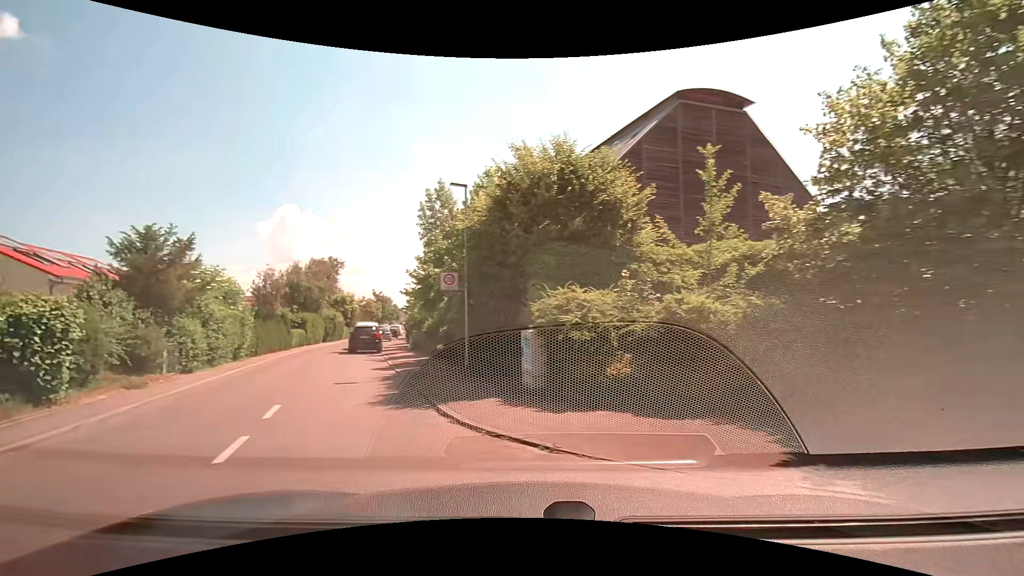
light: Day
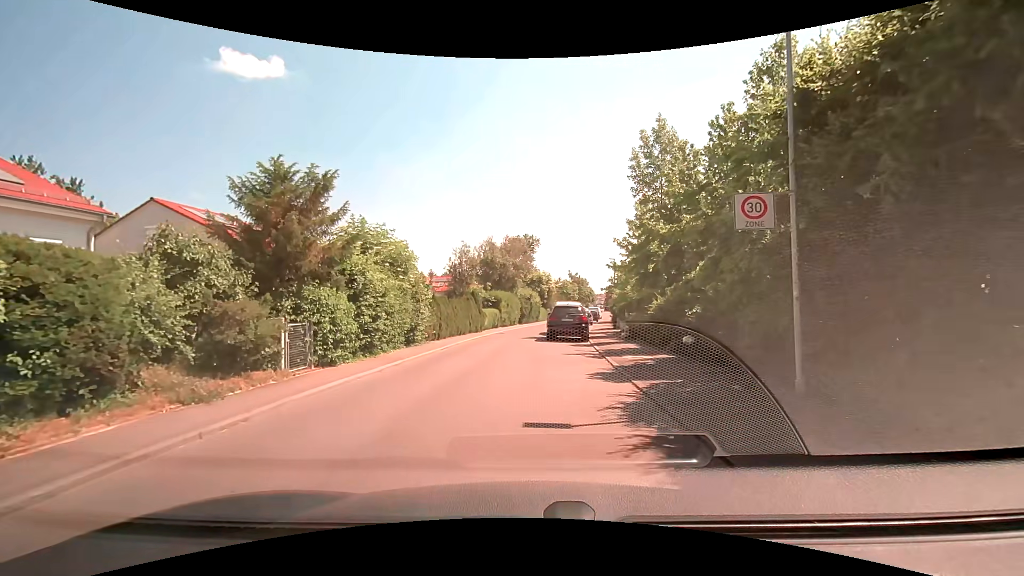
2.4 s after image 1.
(-2.3, +7.8) m; -23°
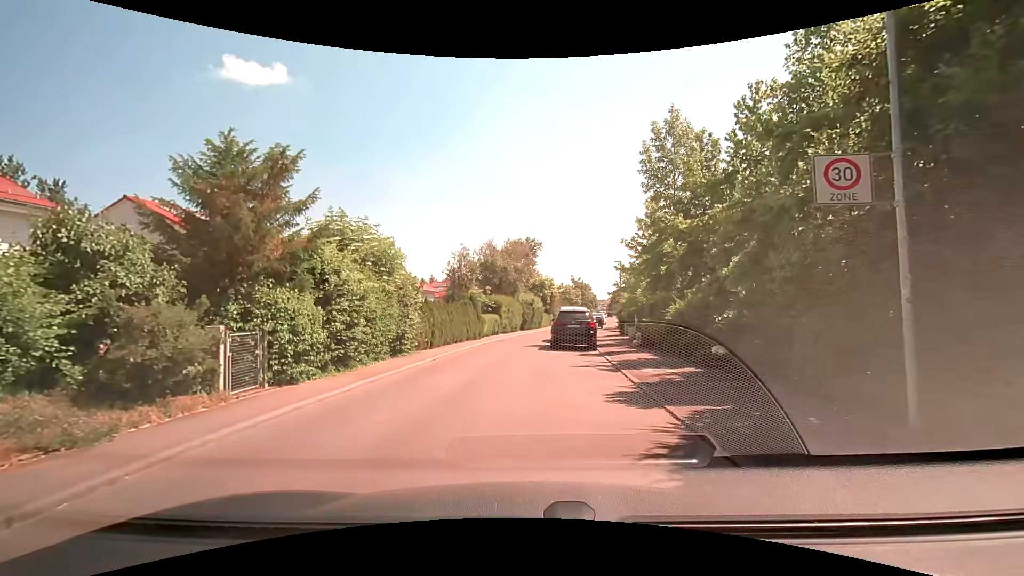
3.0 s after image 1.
(0.0, +2.2) m; 0°
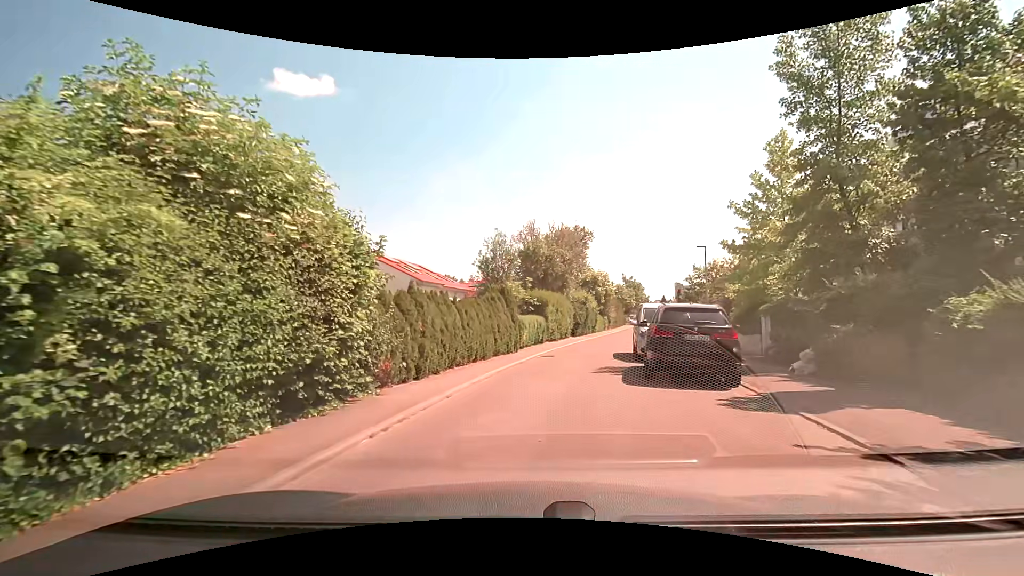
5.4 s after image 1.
(-0.5, +9.9) m; -5°
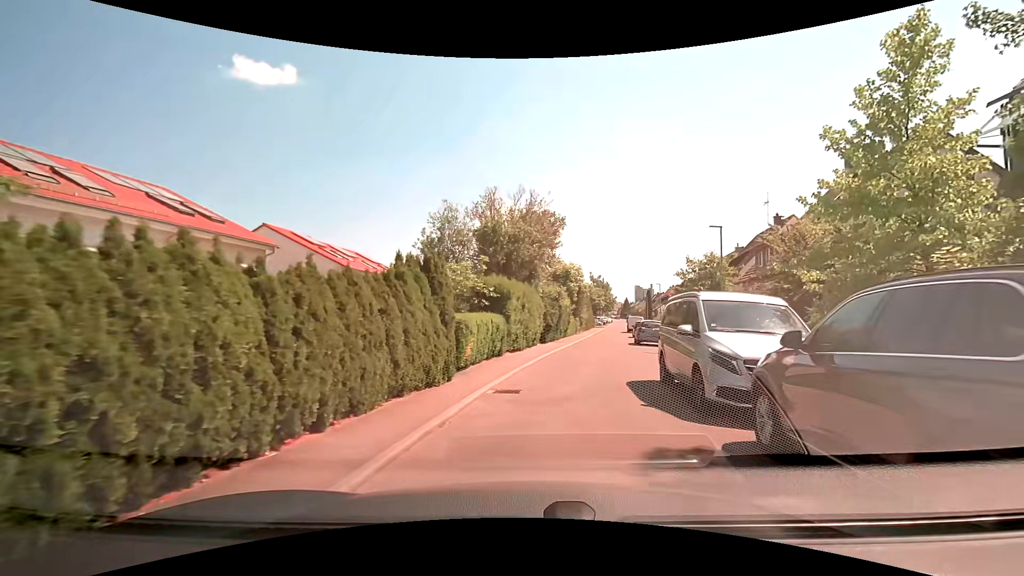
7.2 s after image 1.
(+0.2, +9.1) m; +5°
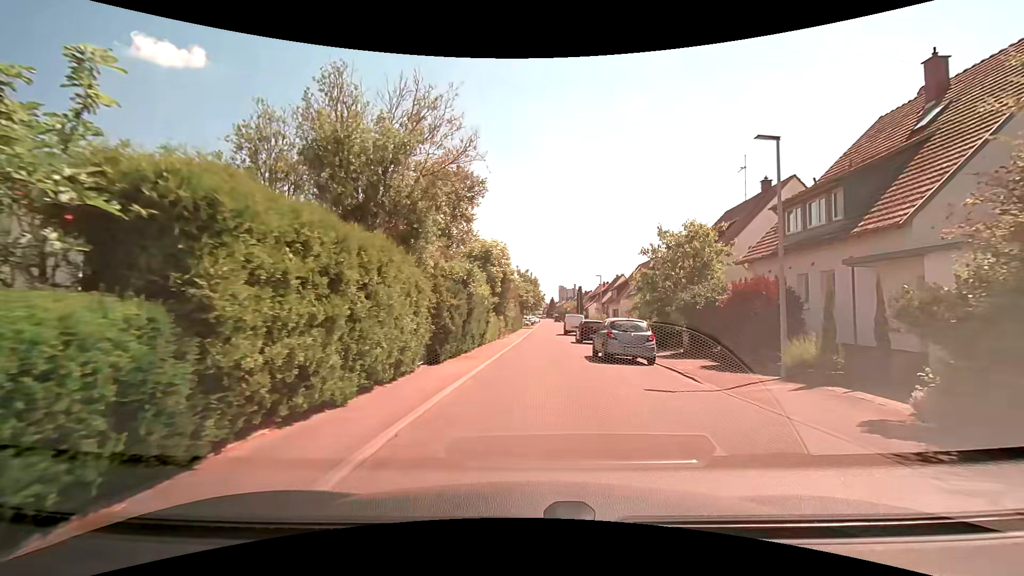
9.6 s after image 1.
(+1.0, +13.1) m; +8°
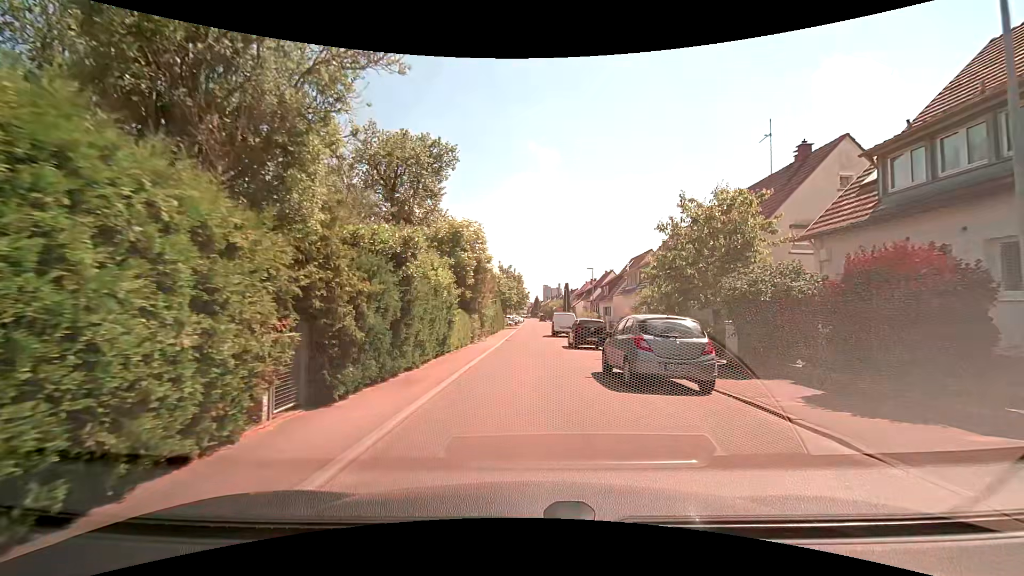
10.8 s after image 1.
(+0.2, +6.7) m; +3°
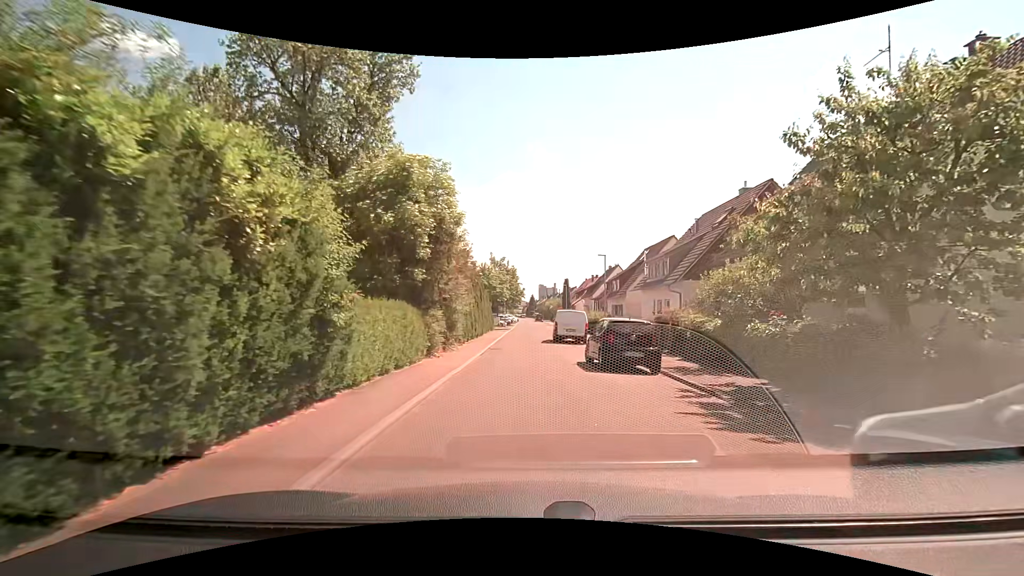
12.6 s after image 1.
(0.0, +10.1) m; +1°
